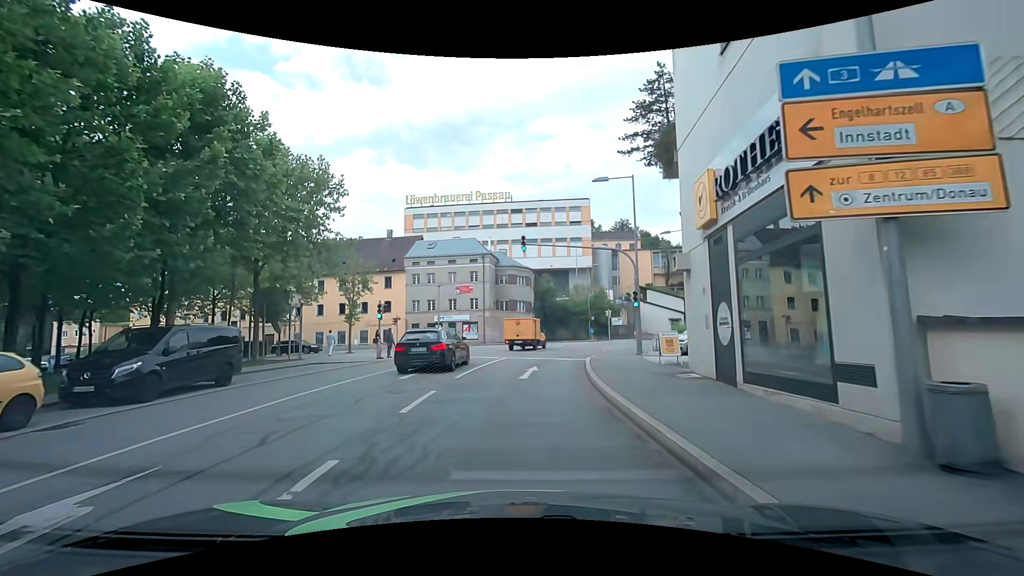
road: residential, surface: asphalt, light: Day
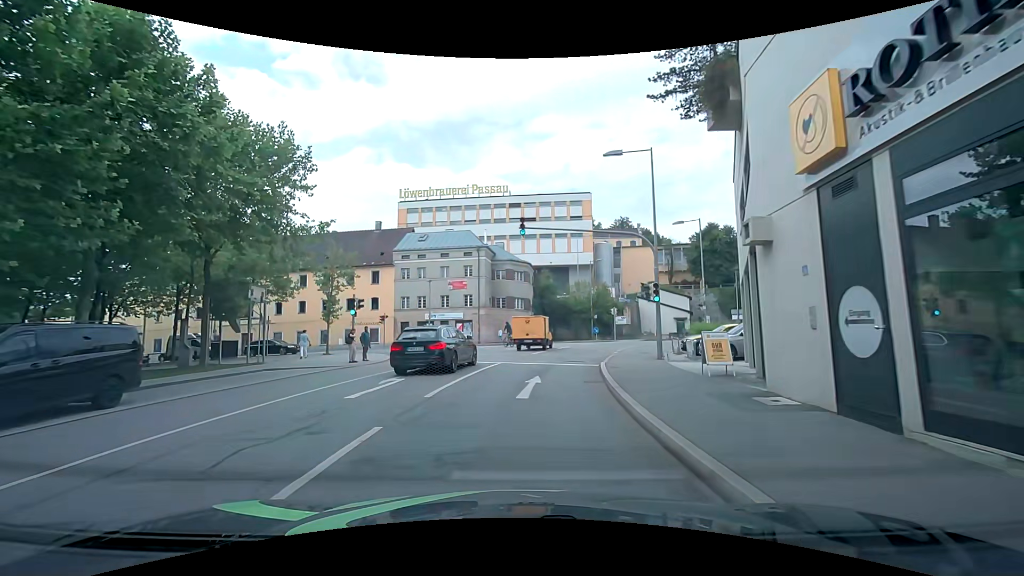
(0.0, +4.3) m; +1°
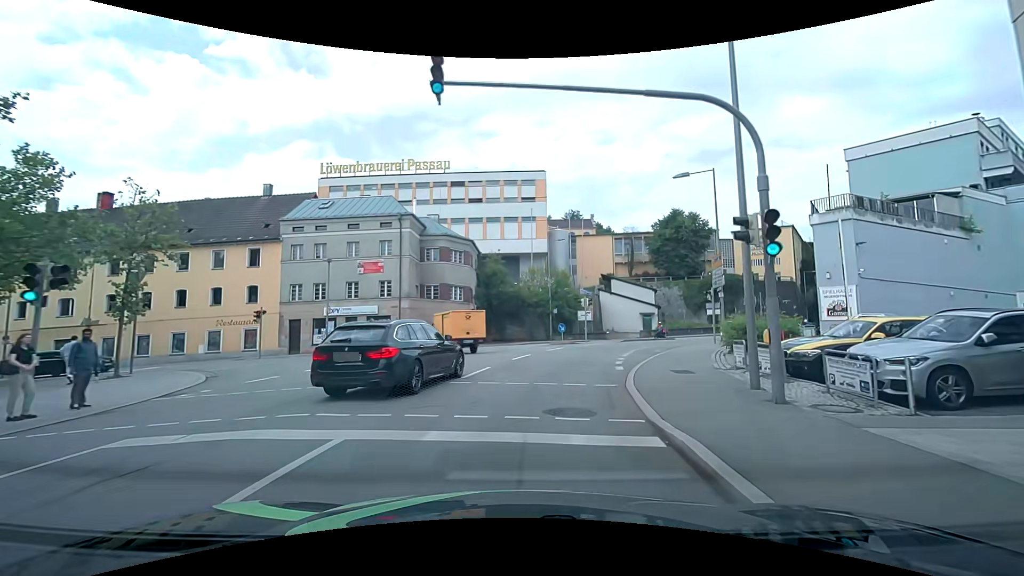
(+0.5, +13.7) m; +6°
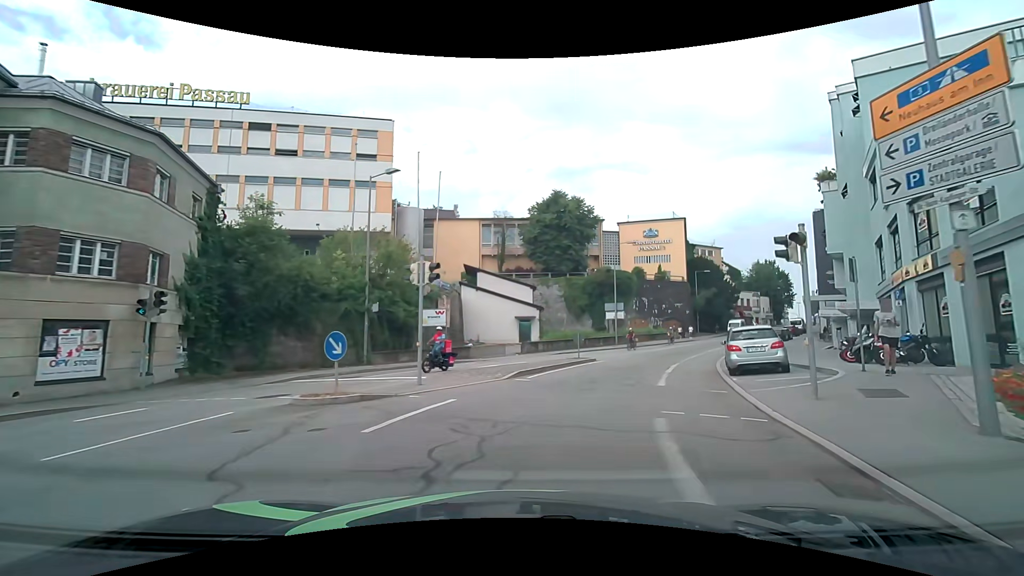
(+3.3, +23.1) m; +15°
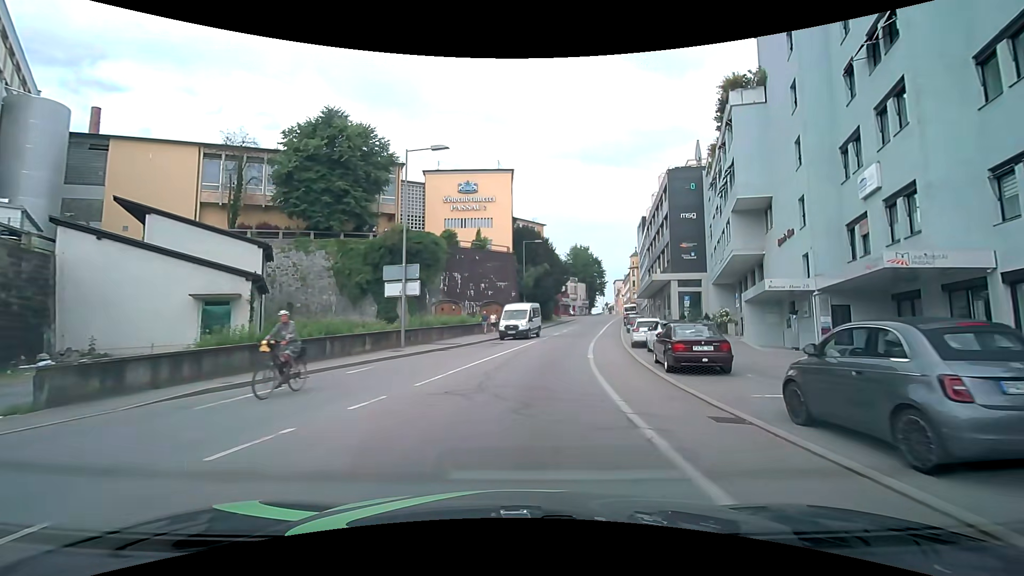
(+5.3, +24.5) m; +22°
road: tertiary
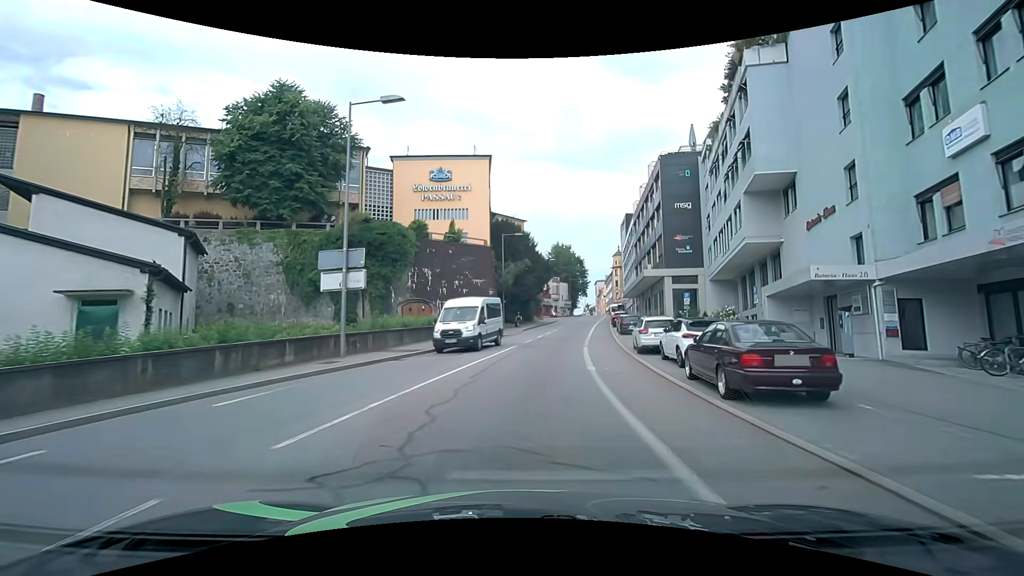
(+0.1, +5.6) m; +2°
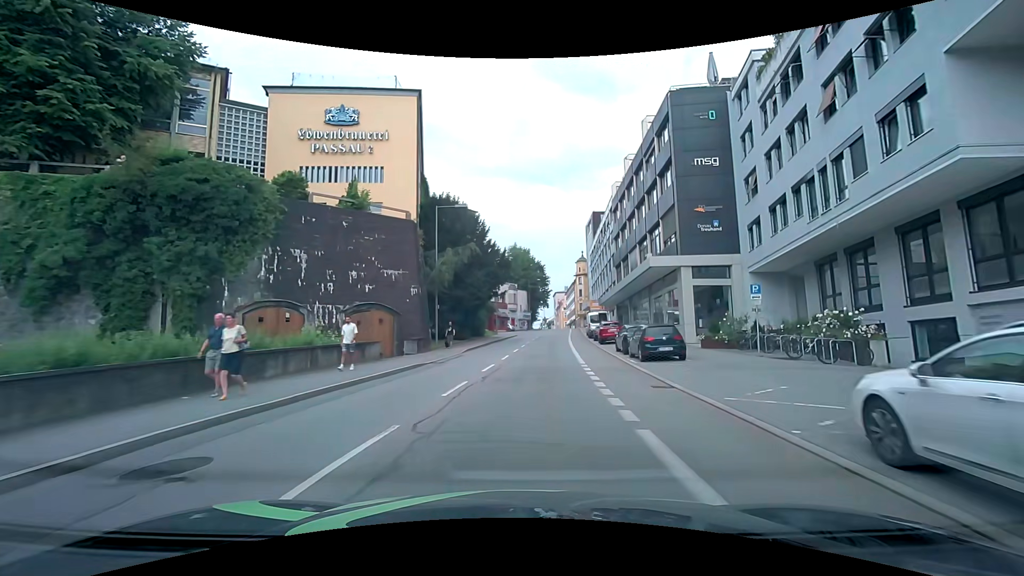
(+1.0, +18.2) m; +5°
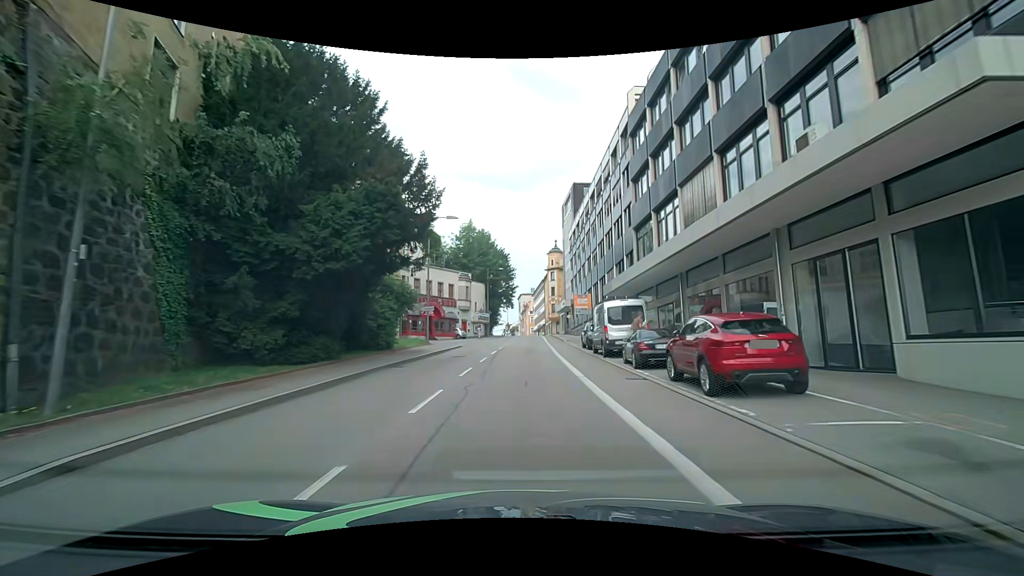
(+1.4, +26.2) m; +4°
